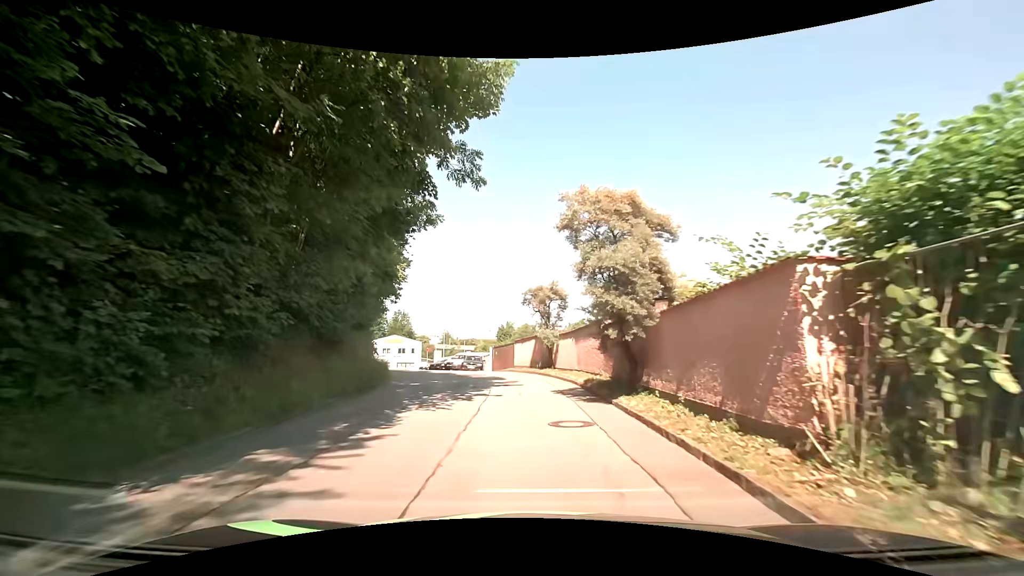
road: residential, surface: asphalt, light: Day
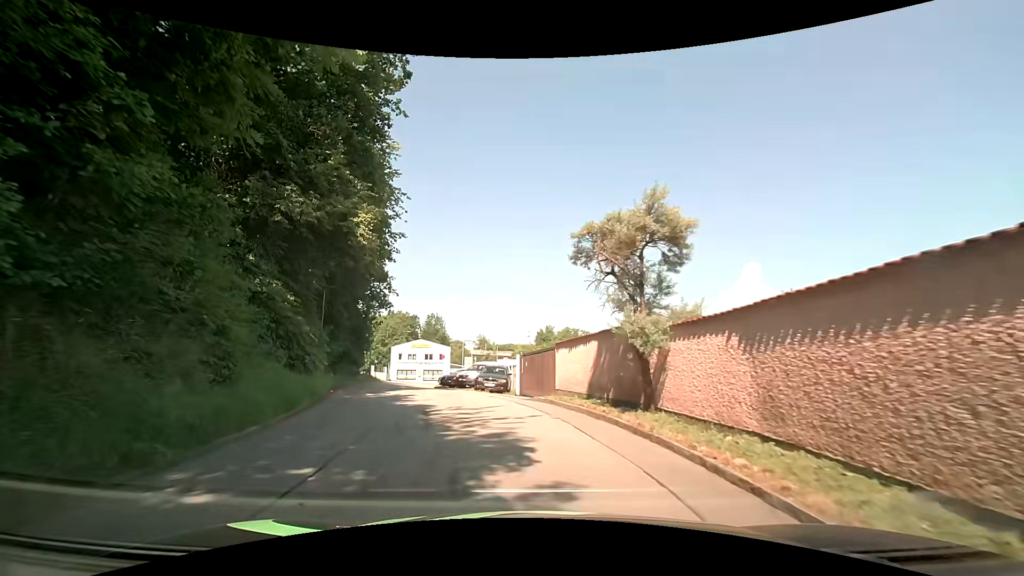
(-0.2, +13.1) m; -3°
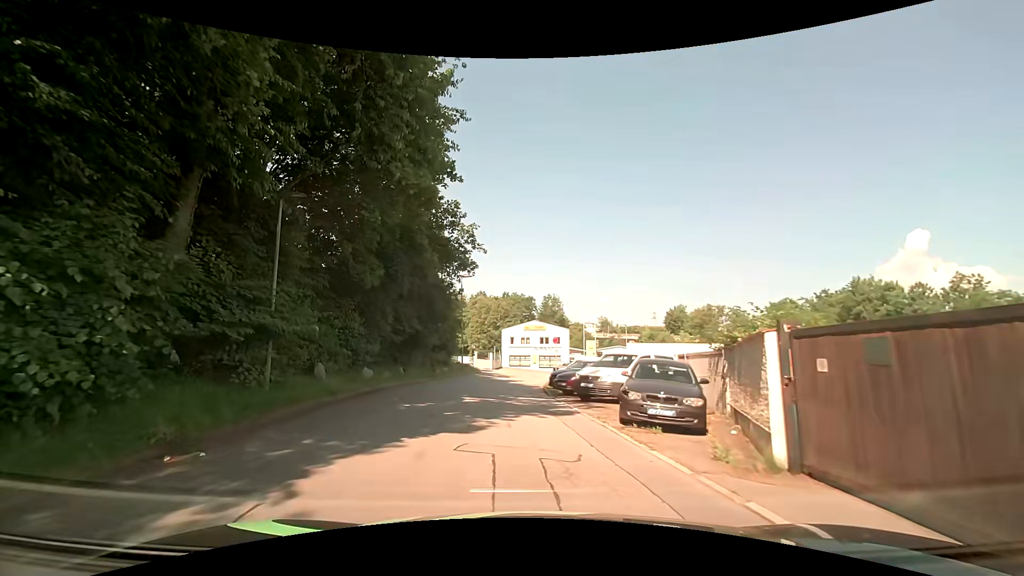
(-2.0, +15.3) m; -14°
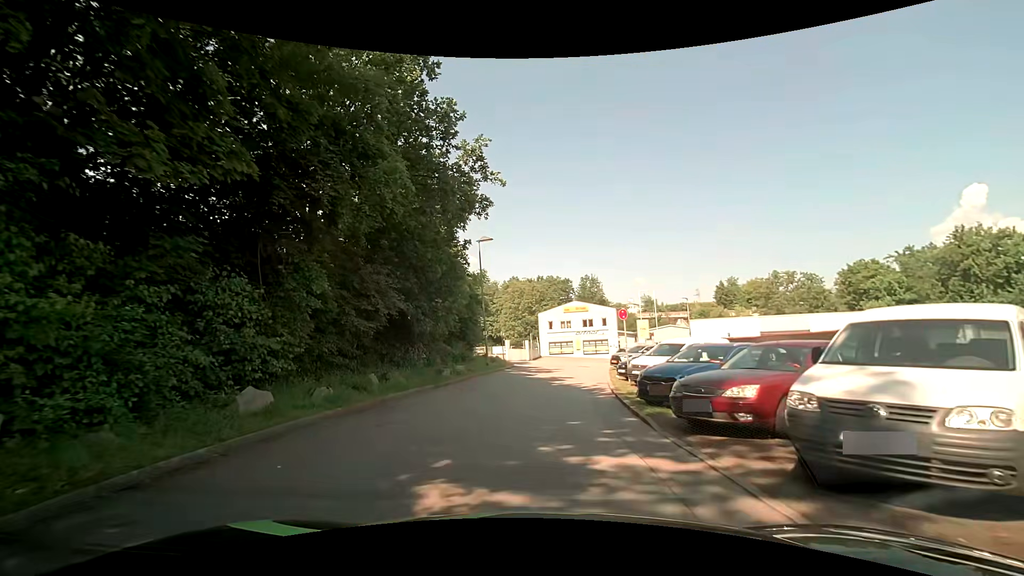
(-0.7, +11.3) m; -5°
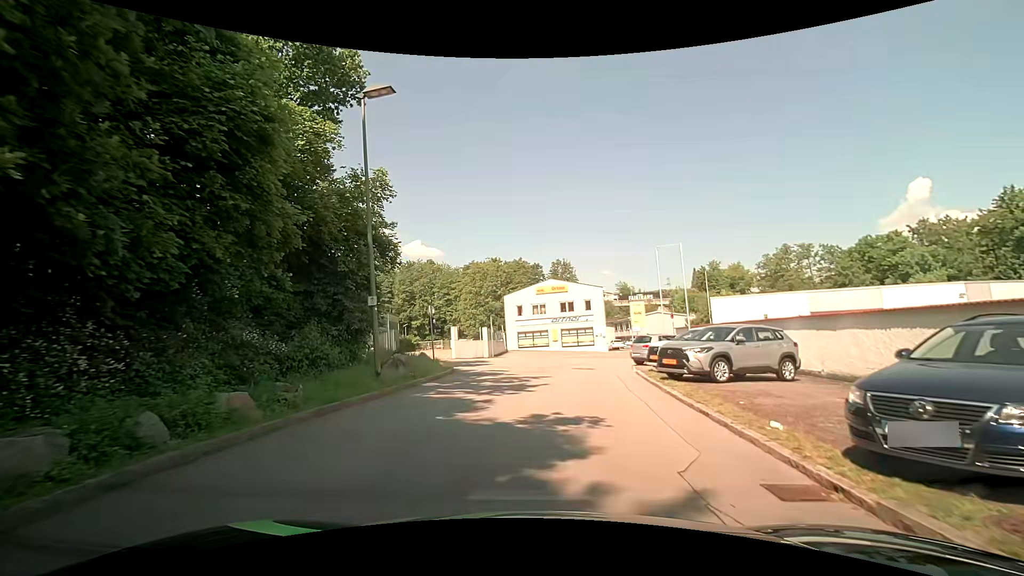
(+0.1, +17.6) m; +3°
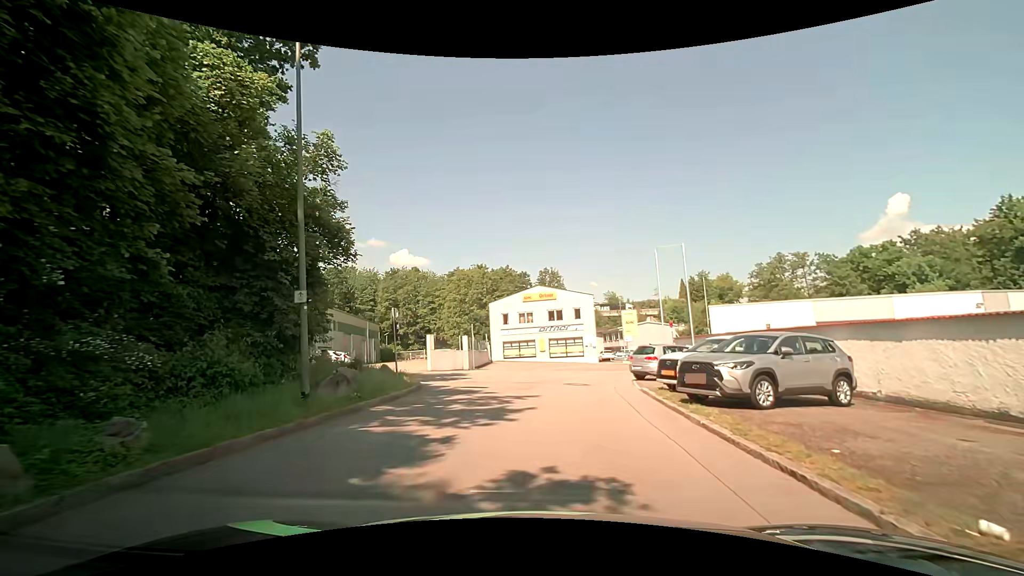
(+0.1, +3.3) m; +1°
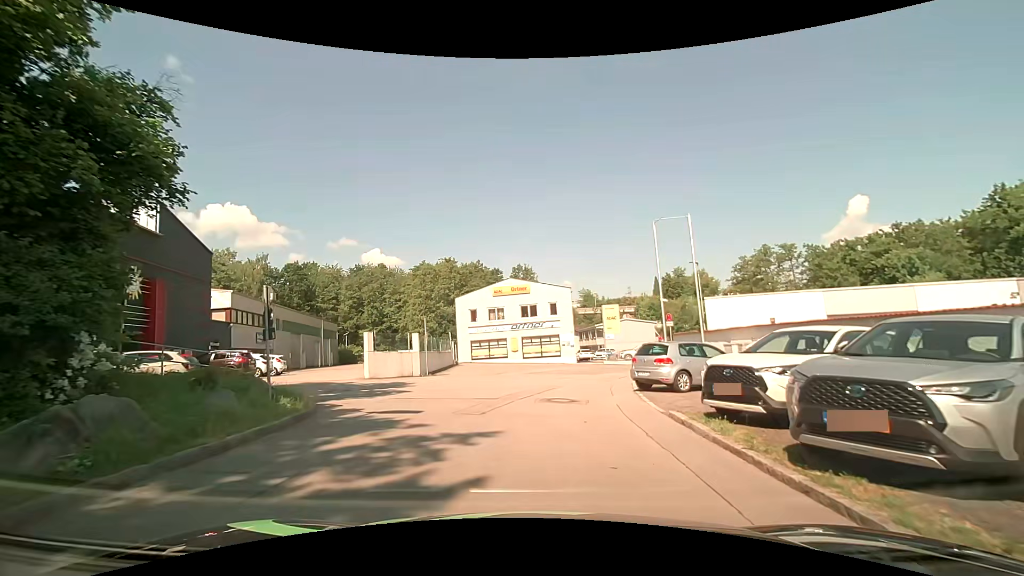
(+0.2, +6.0) m; +3°
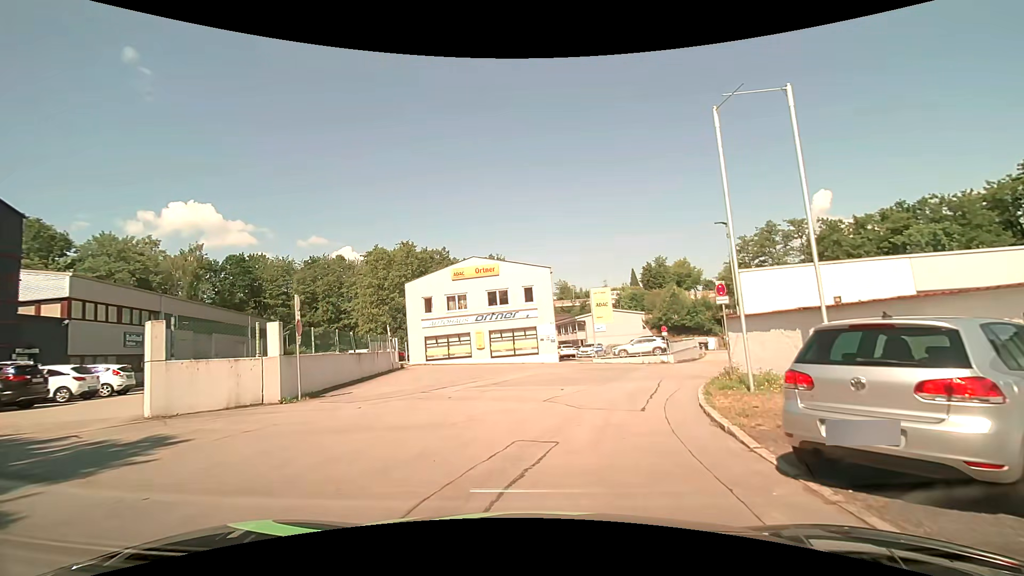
(+0.4, +10.8) m; +4°
